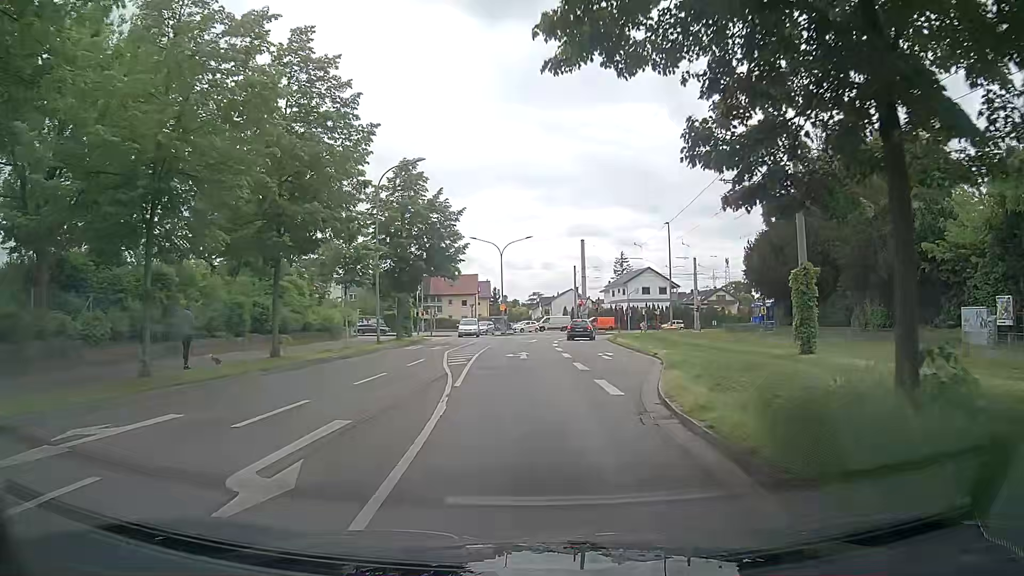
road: residential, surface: asphalt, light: Day
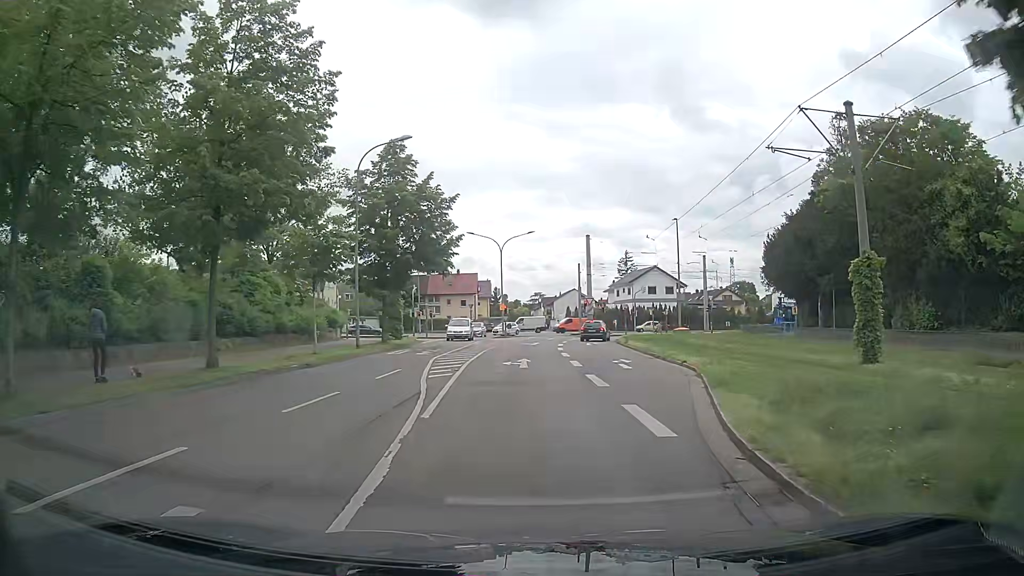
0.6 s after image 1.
(0.0, +4.3) m; 0°
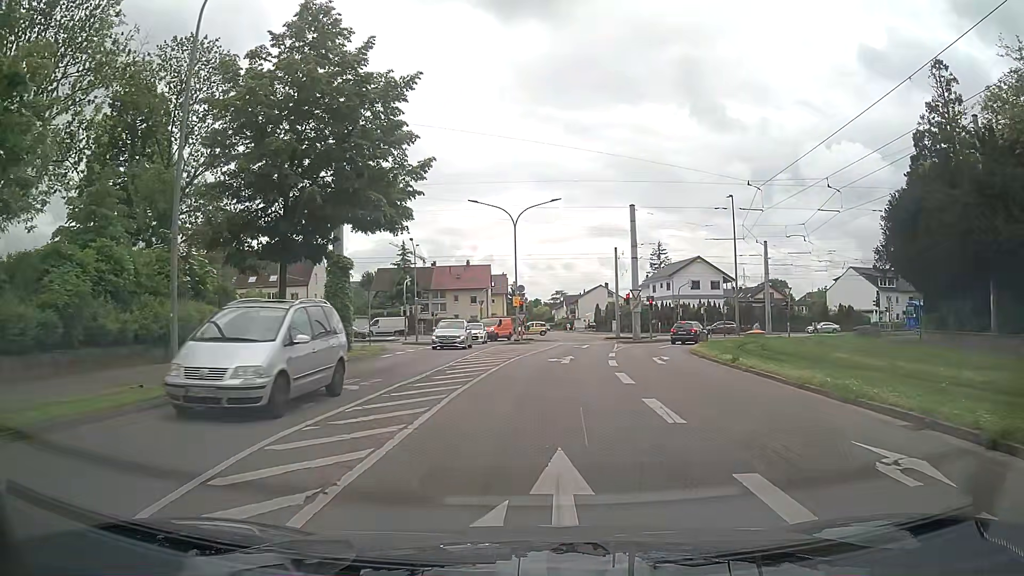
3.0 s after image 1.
(-0.2, +16.9) m; -1°
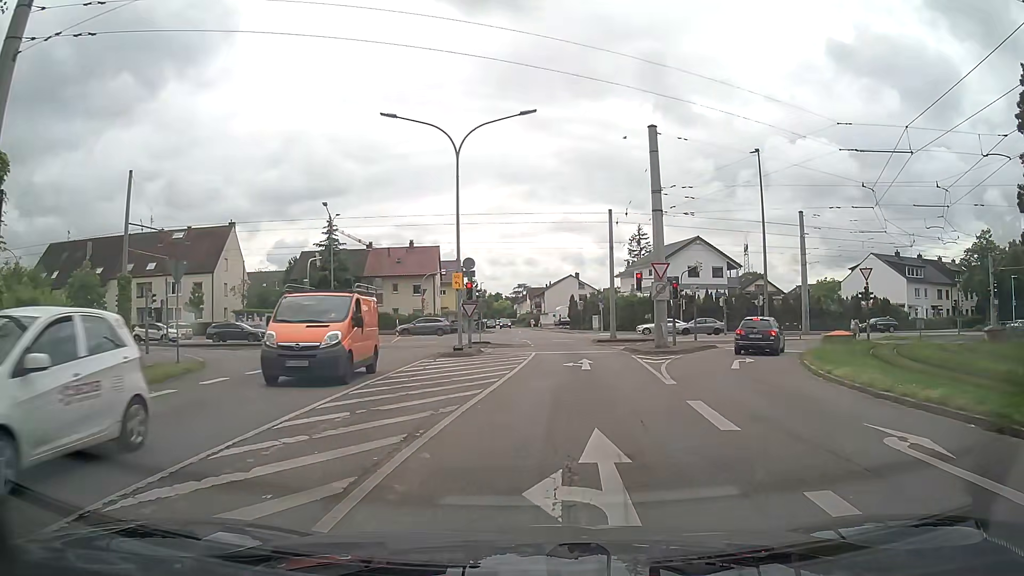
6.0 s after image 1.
(+0.2, +18.9) m; +3°
